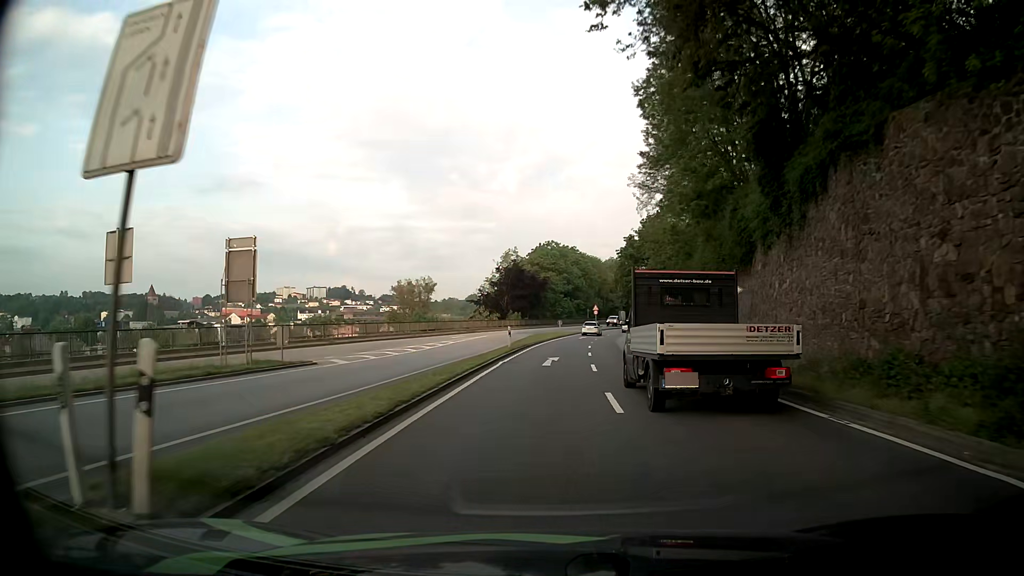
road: primary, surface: asphalt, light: Day
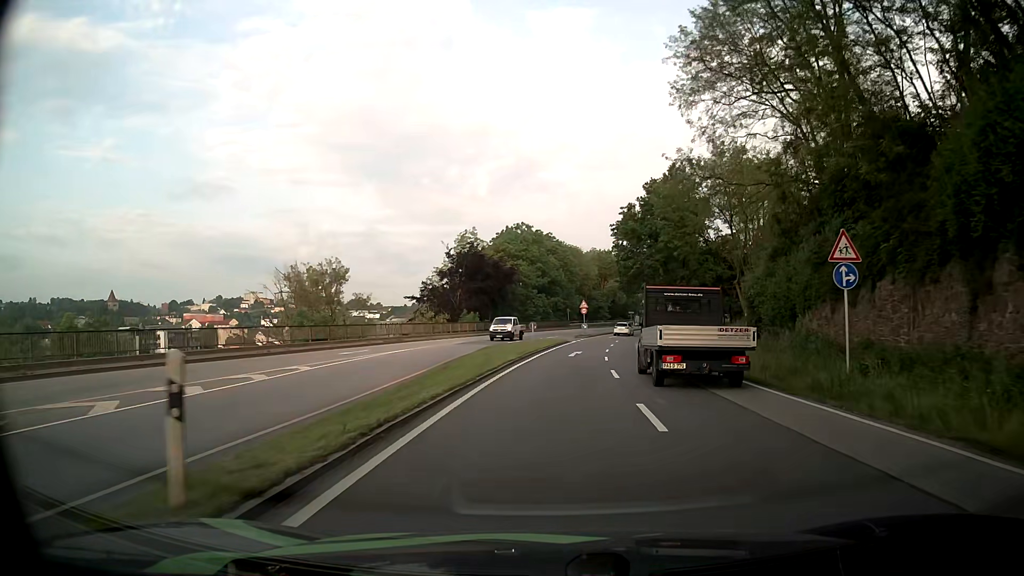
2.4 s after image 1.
(+0.4, +28.9) m; +2°
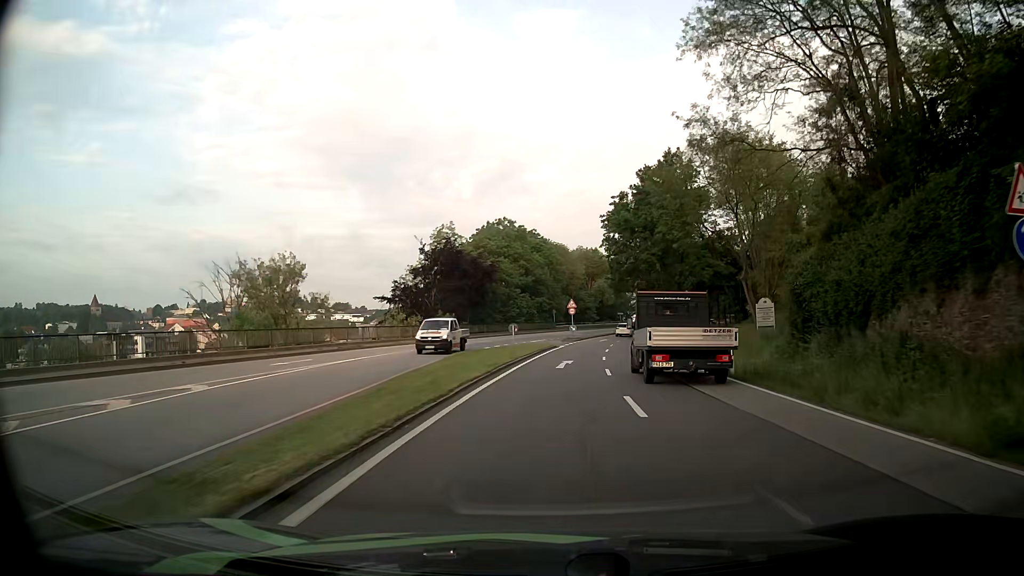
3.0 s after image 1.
(+0.1, +7.4) m; 0°
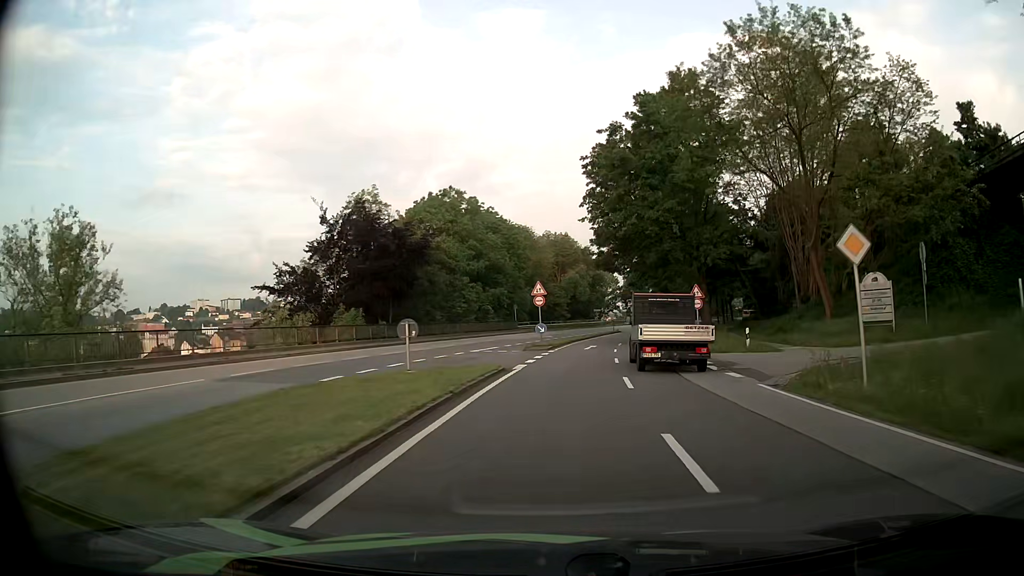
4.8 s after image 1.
(+1.2, +23.2) m; +4°
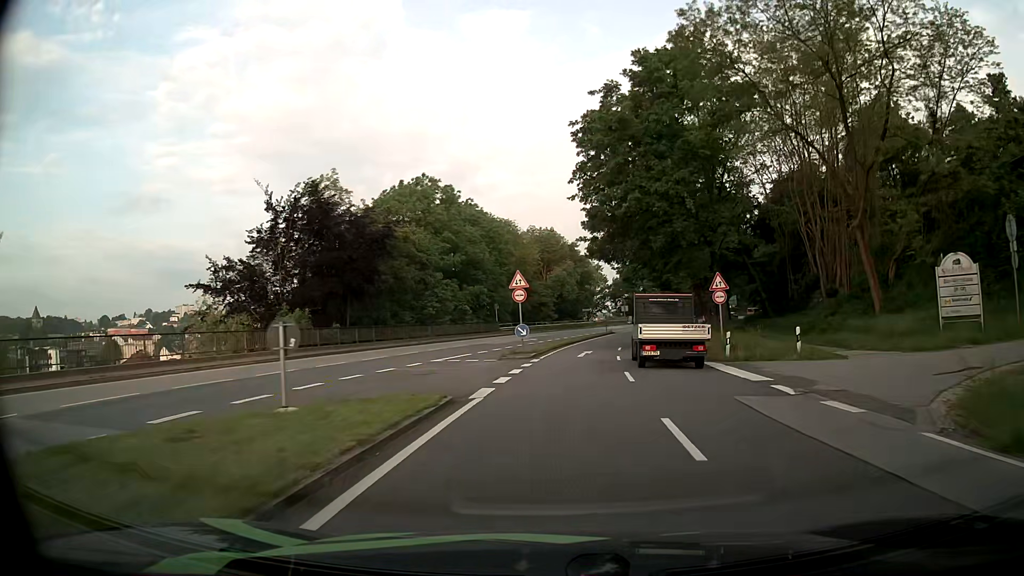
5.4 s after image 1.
(+0.1, +7.9) m; +1°
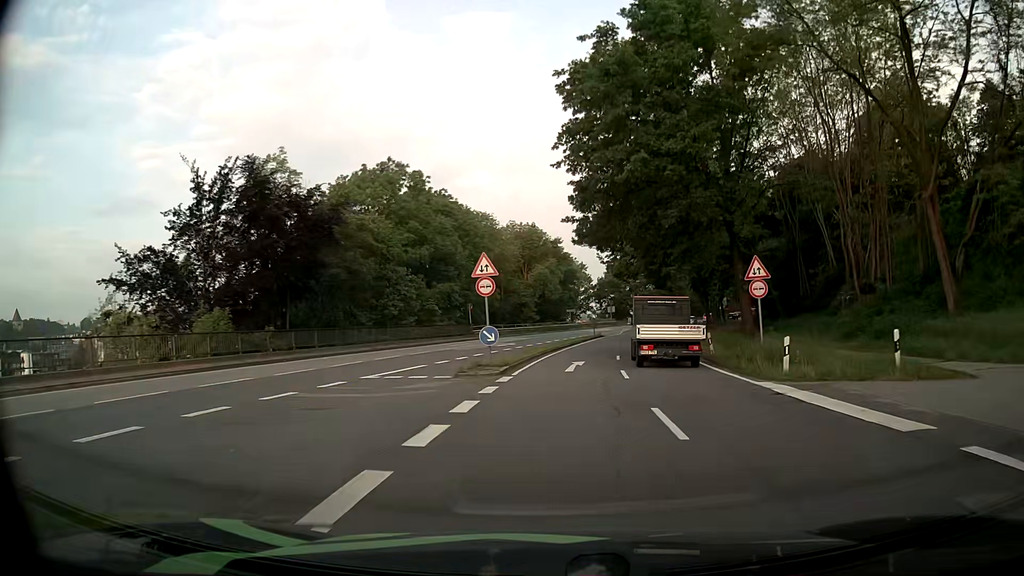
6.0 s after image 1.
(+0.1, +7.9) m; +1°
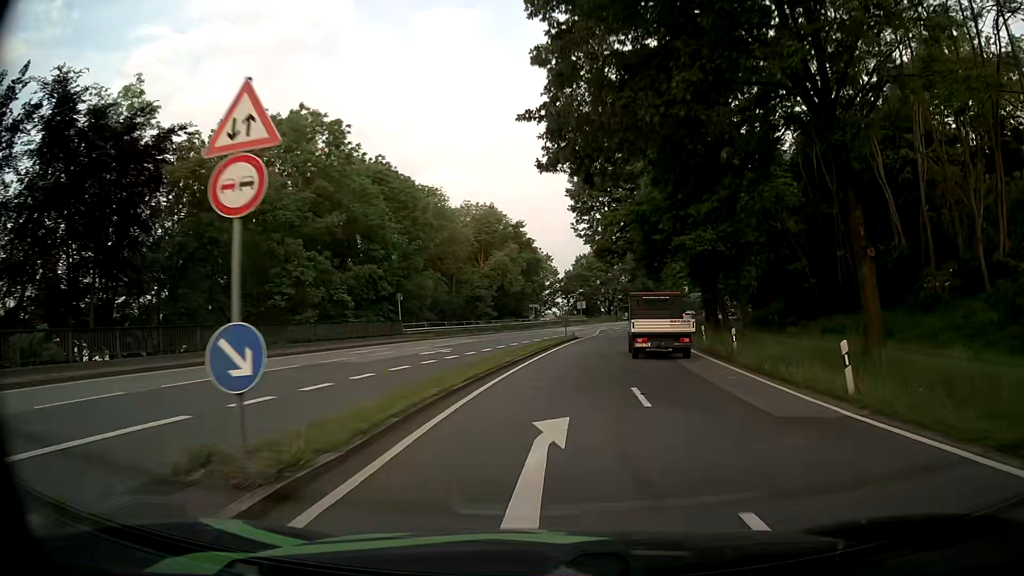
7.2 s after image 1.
(+0.4, +15.4) m; +3°
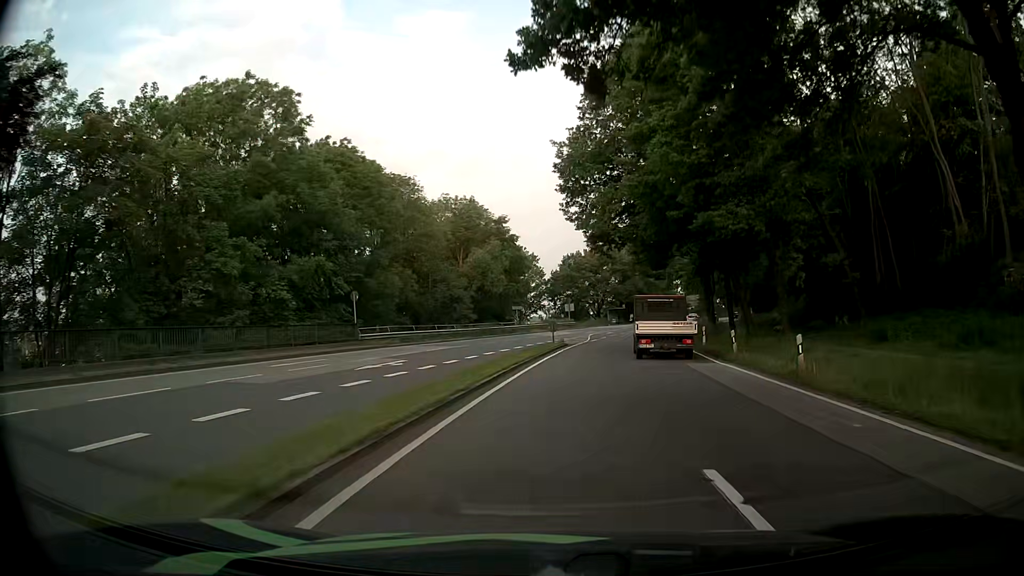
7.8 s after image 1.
(+0.1, +7.5) m; +2°
(0, +10) (0, +20) (+1, +30) (+3, +40) (+4, +50) (+7, +59) (+9, +69) (+12, +79) (+15, +88) (+18, +98) m
